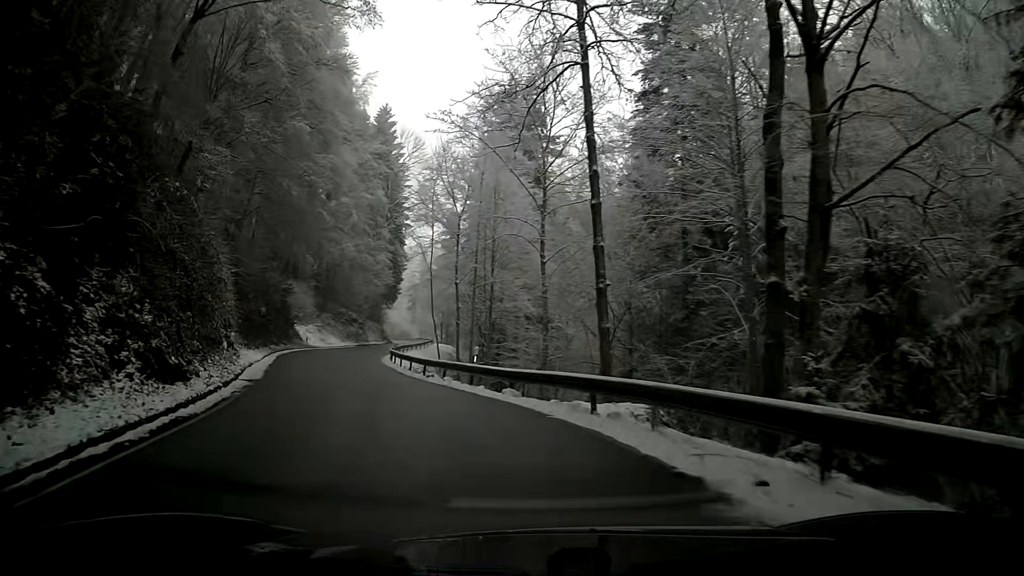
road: tertiary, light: Day
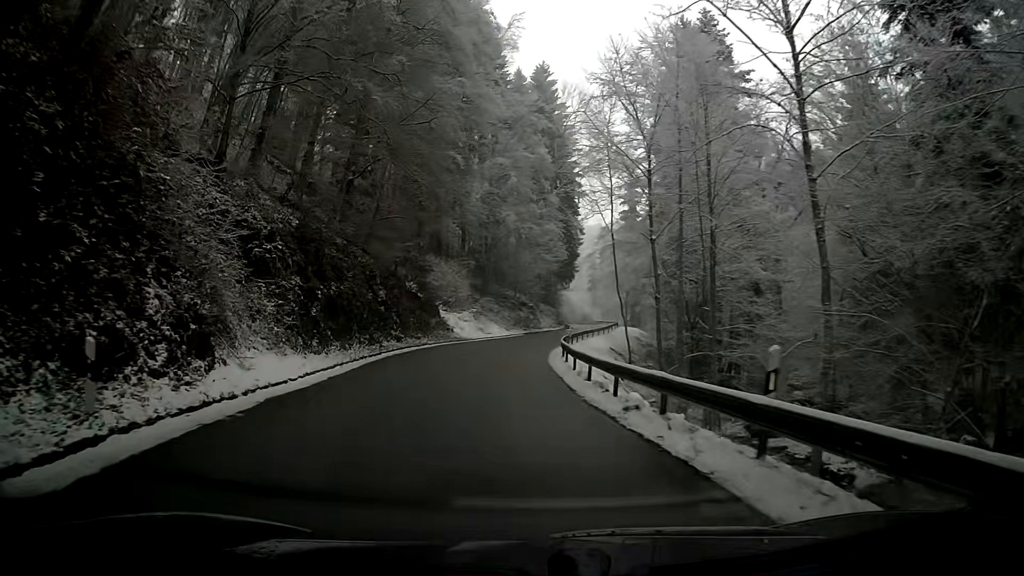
(-1.9, +13.9) m; -13°
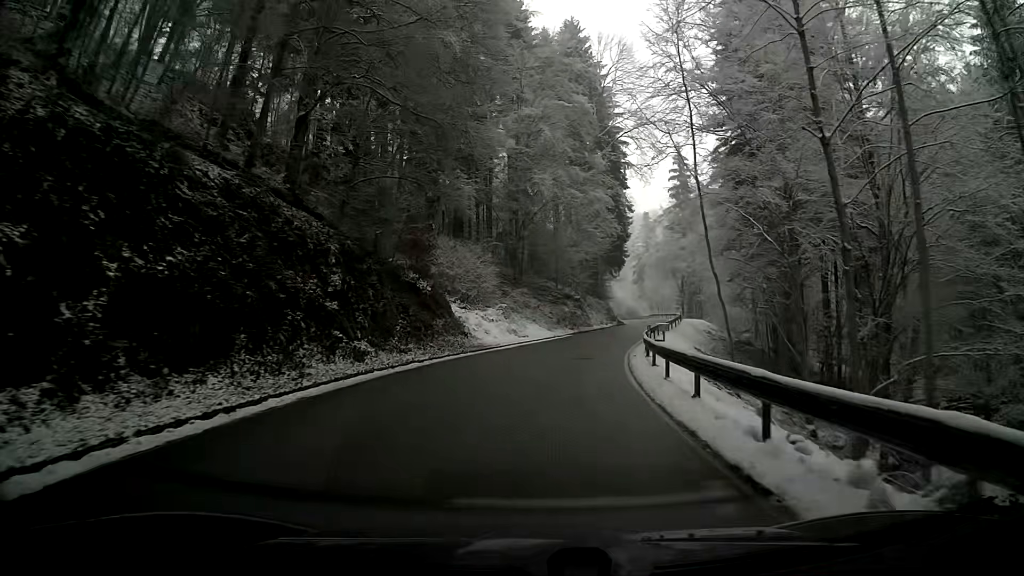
(-0.6, +15.6) m; -2°
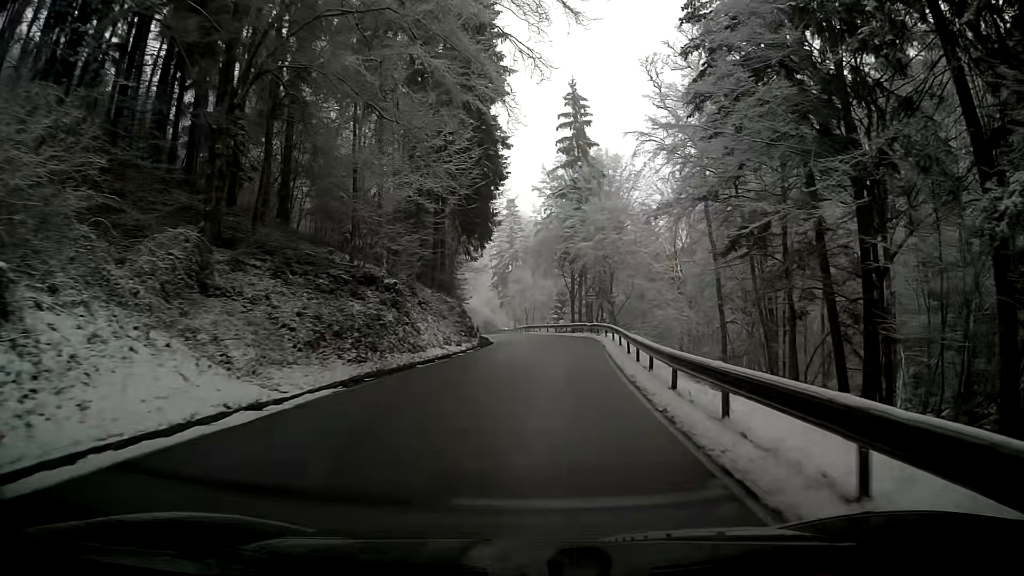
(+4.0, +35.7) m; +12°
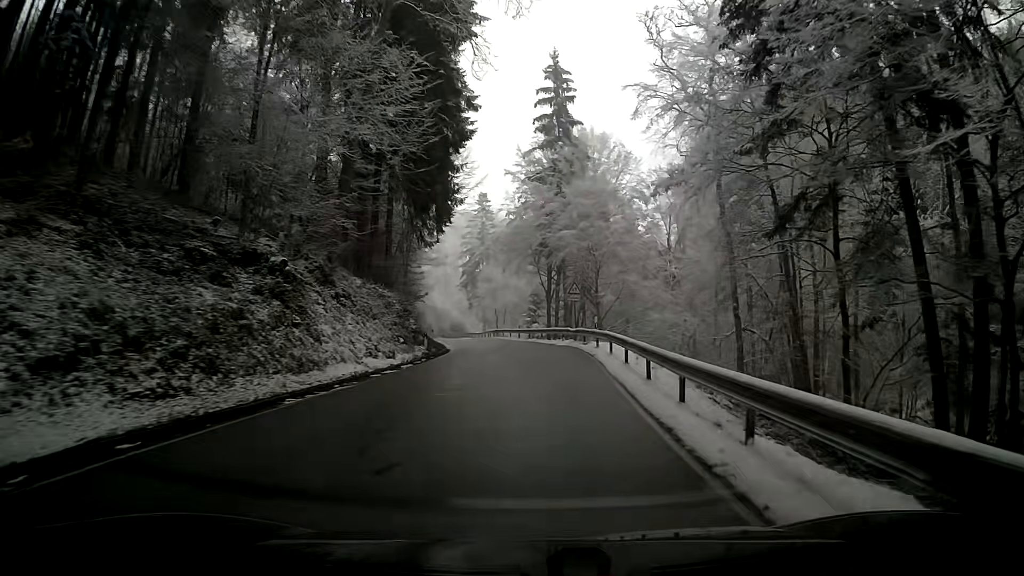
(+0.2, +9.5) m; +3°
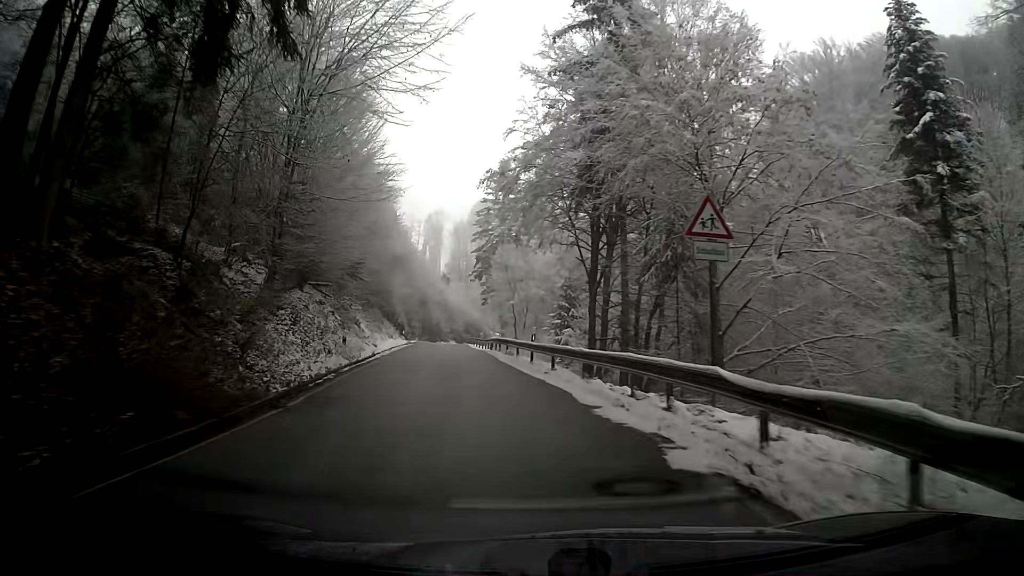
(-0.3, +27.2) m; -4°
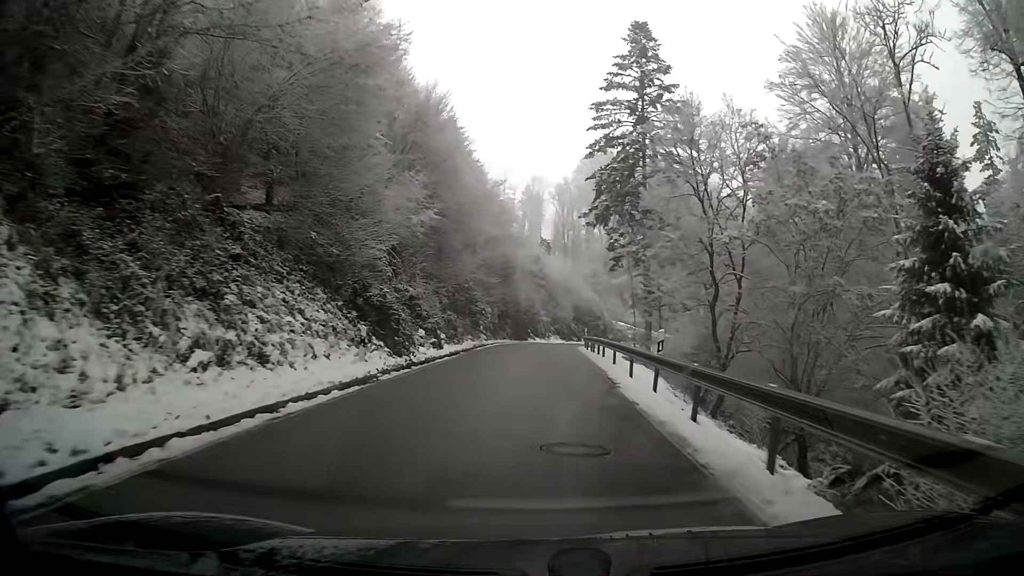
(-4.7, +44.5) m; -8°
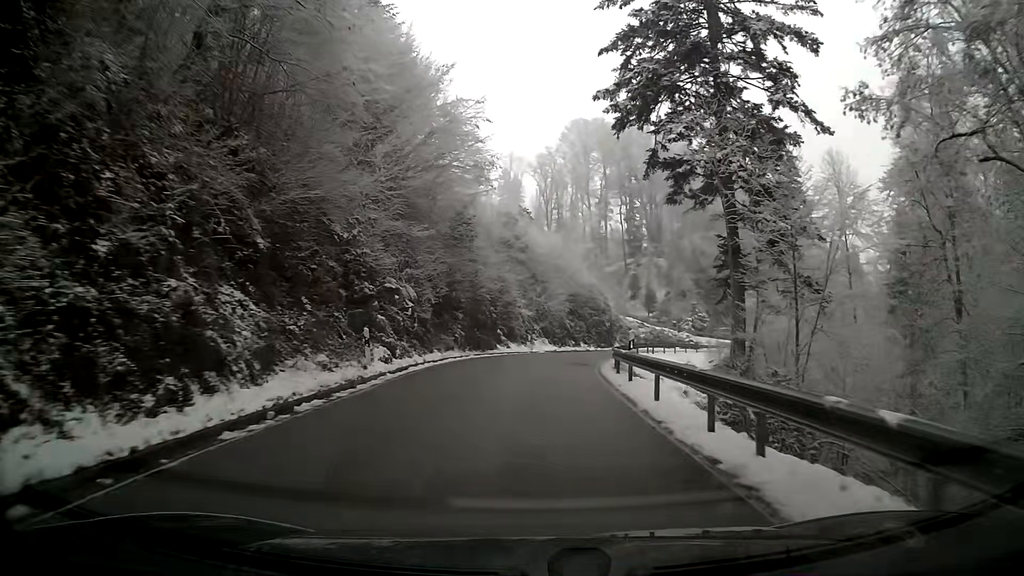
(+0.3, +26.4) m; +2°
(0, +10) (+1, +20) (+2, +30) (+4, +40) (+8, +49) (+12, +58) (+18, +66) (+25, +73) (+33, +80) (+40, +86) m
